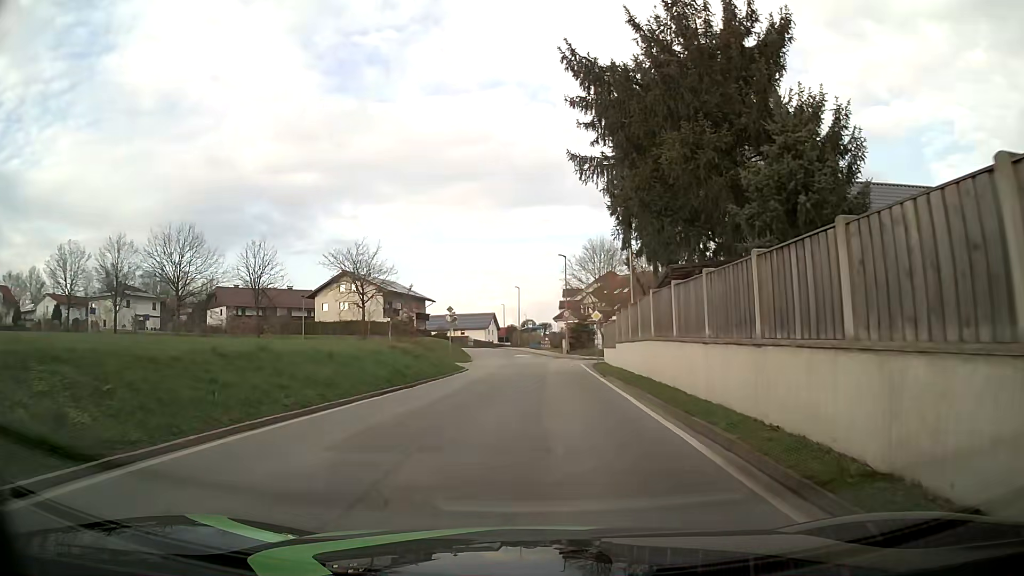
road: tertiary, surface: asphalt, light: Day
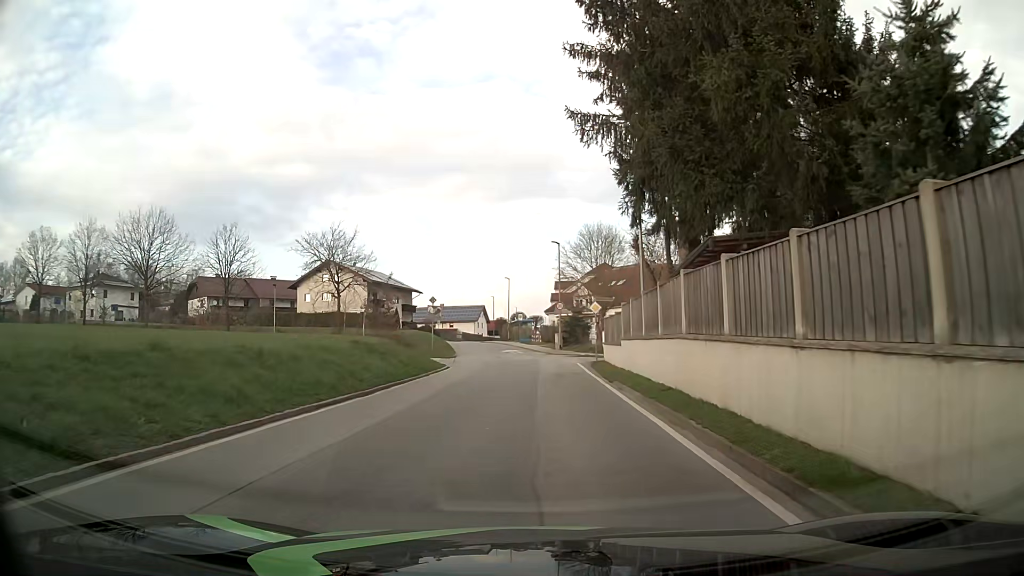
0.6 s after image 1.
(+0.1, +4.5) m; +1°
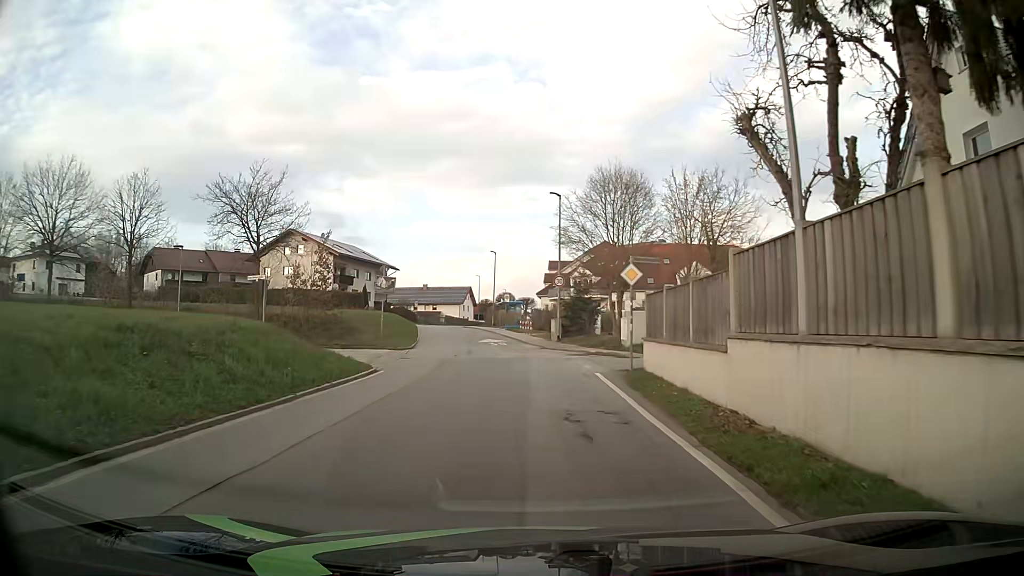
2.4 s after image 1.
(+0.2, +13.8) m; +1°
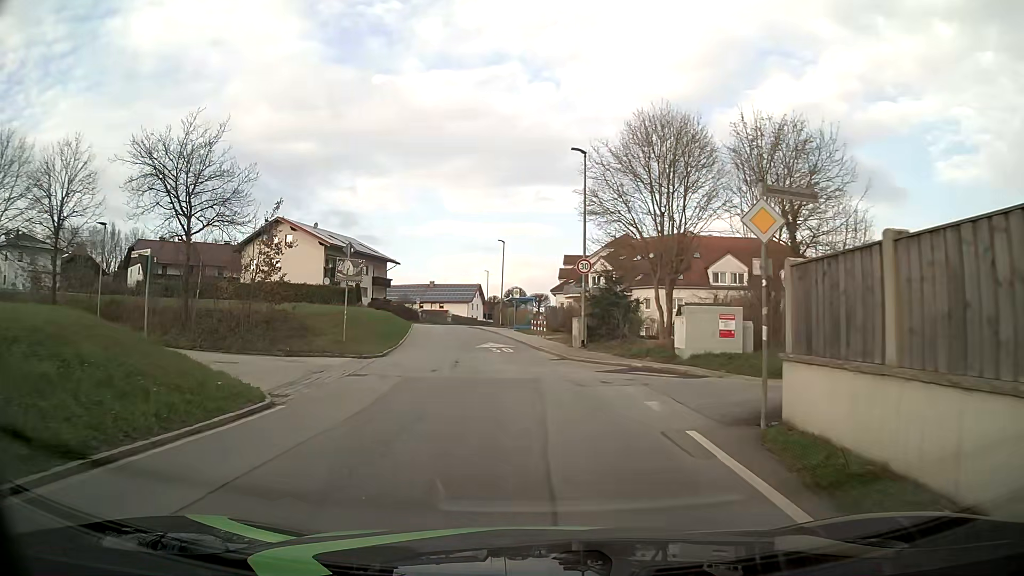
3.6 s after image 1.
(0.0, +9.3) m; 0°
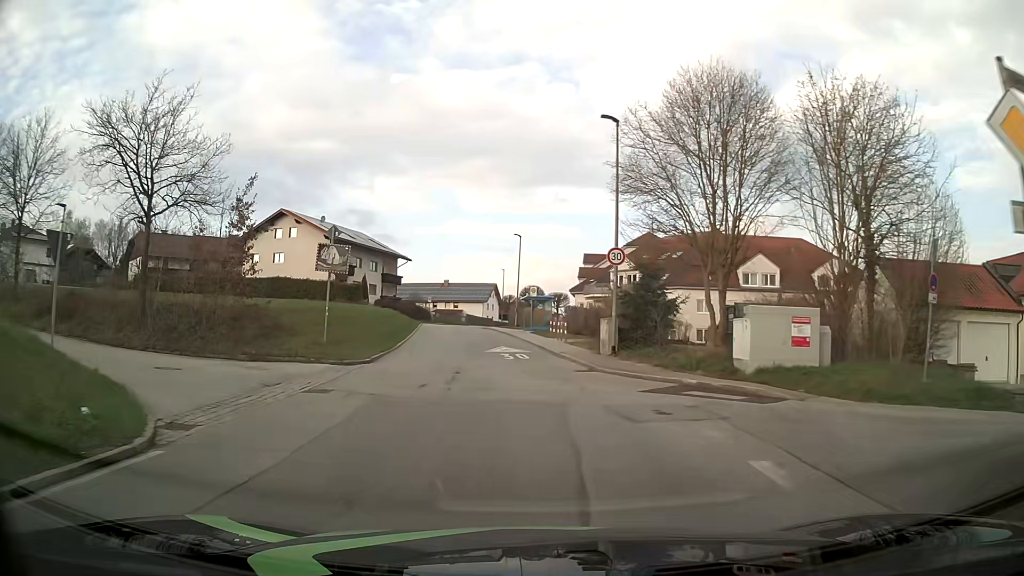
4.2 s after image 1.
(-0.1, +4.6) m; -2°
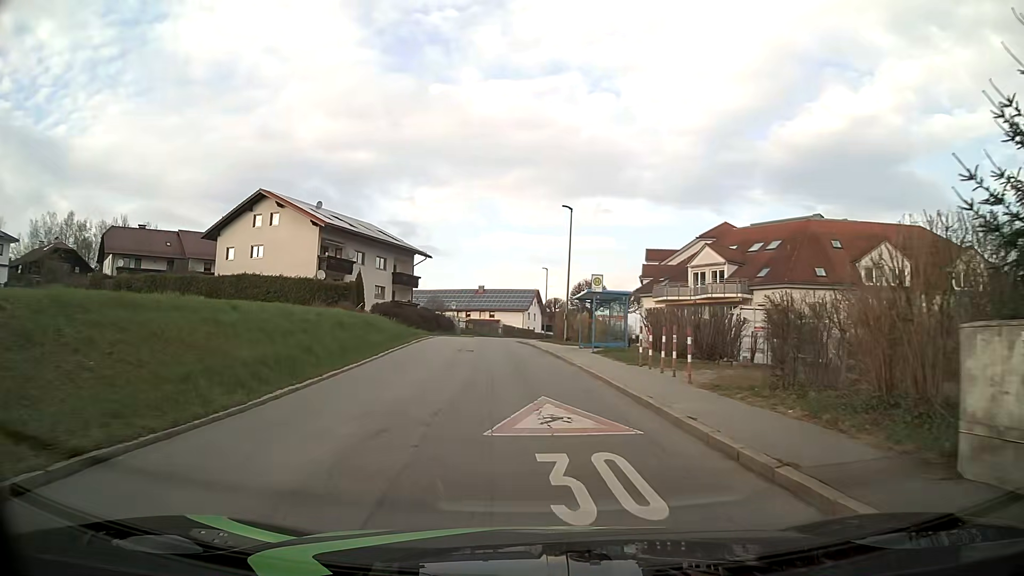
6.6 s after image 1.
(-0.8, +18.3) m; -4°
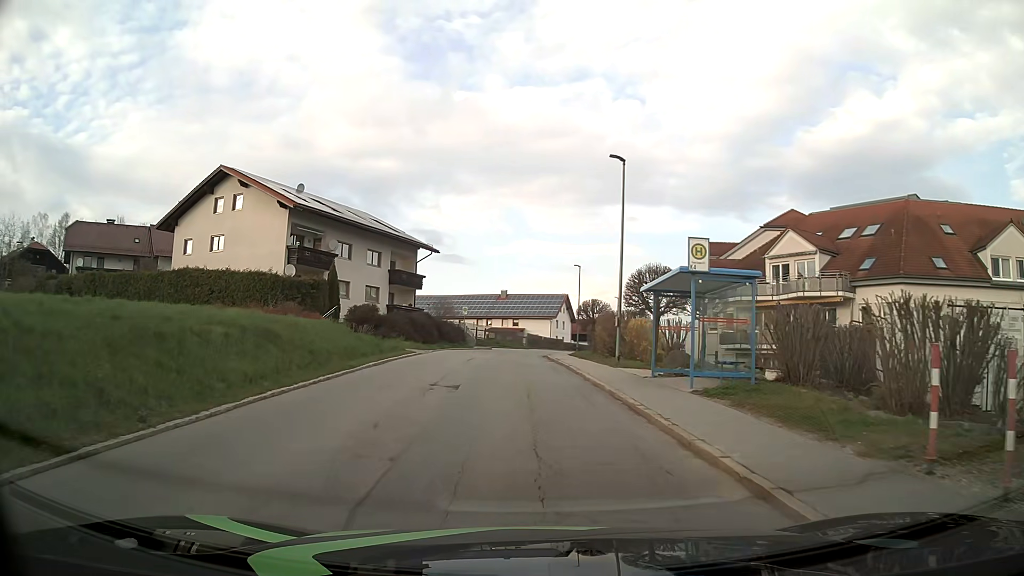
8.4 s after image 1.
(-0.2, +13.3) m; -2°
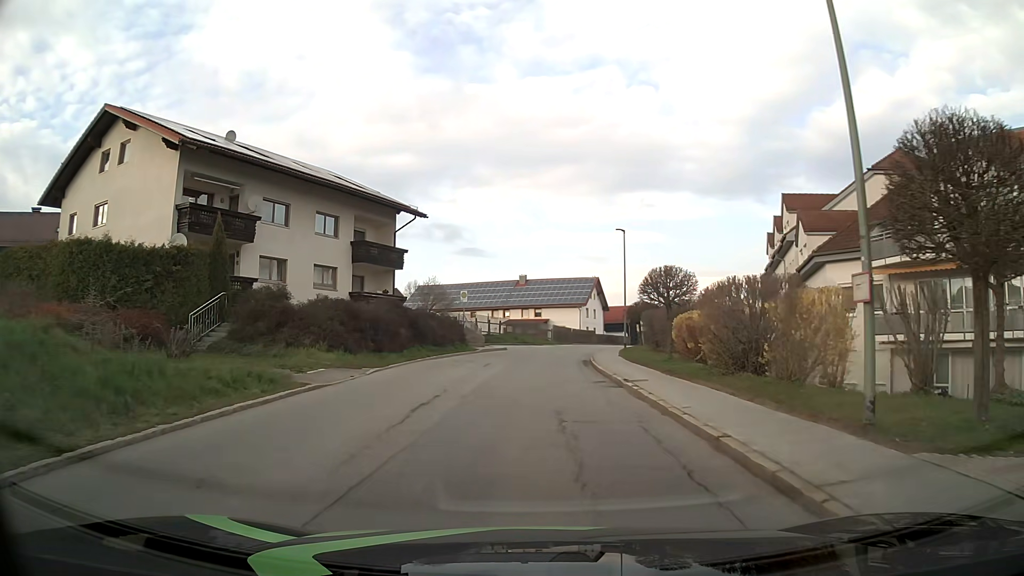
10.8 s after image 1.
(-0.5, +17.5) m; -2°
(0, +10) (0, +20) (0, +30) (+1, +40) (+2, +50) (+5, +60) (+7, +69) (+10, +79) (+13, +88) (+16, +98) m
